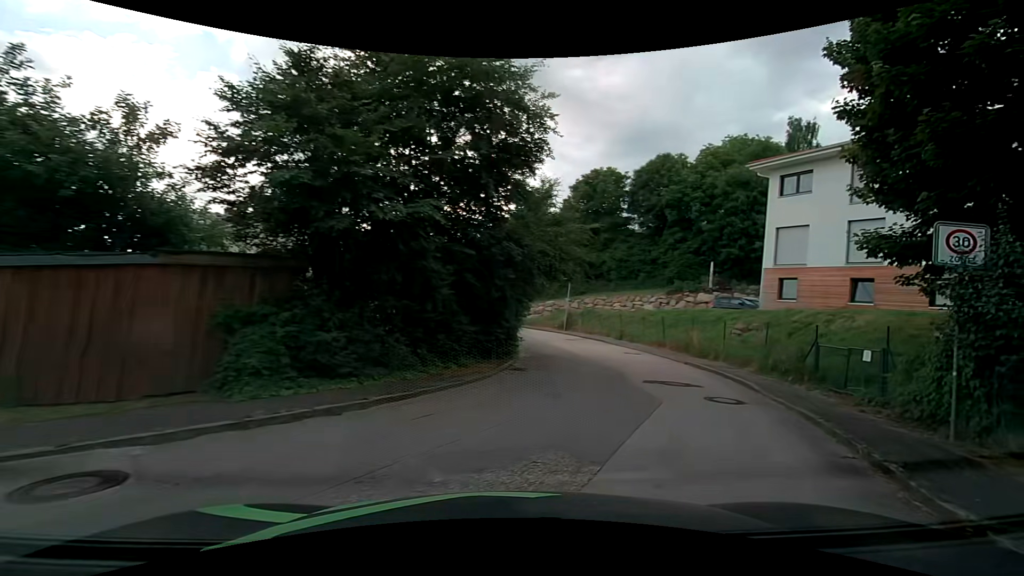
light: Day
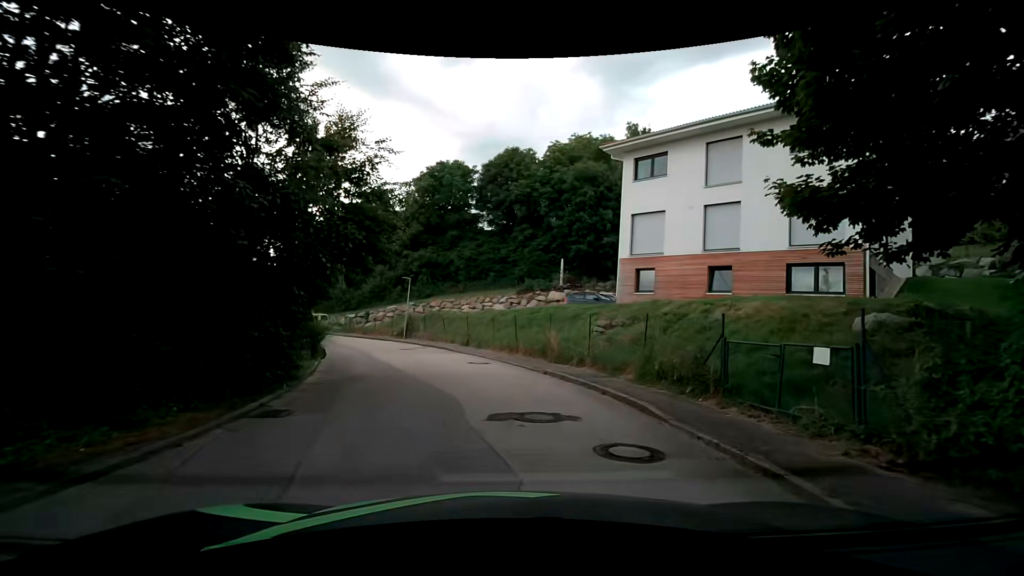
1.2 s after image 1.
(+1.0, +5.4) m; +16°
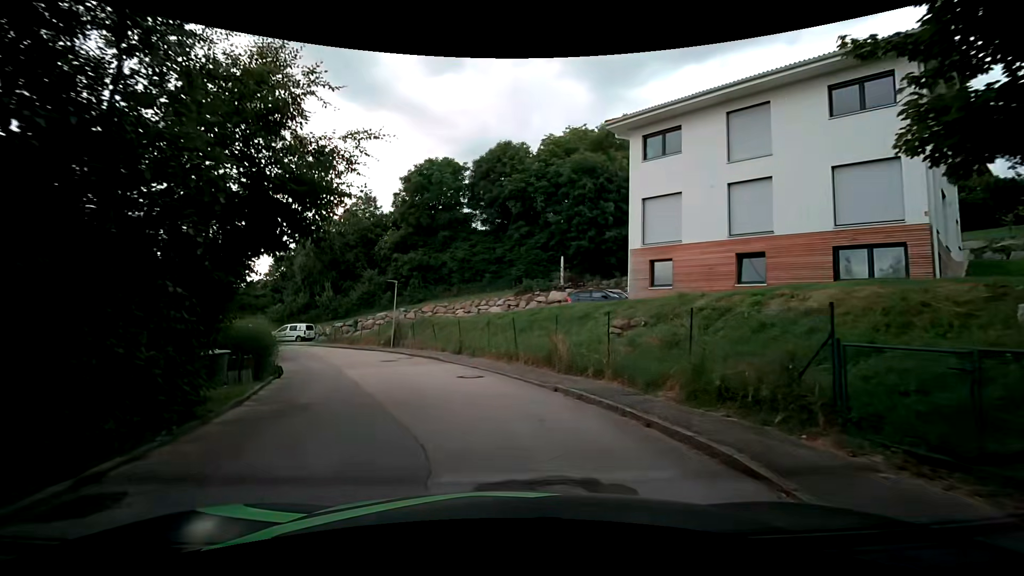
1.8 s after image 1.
(+0.1, +3.3) m; 0°
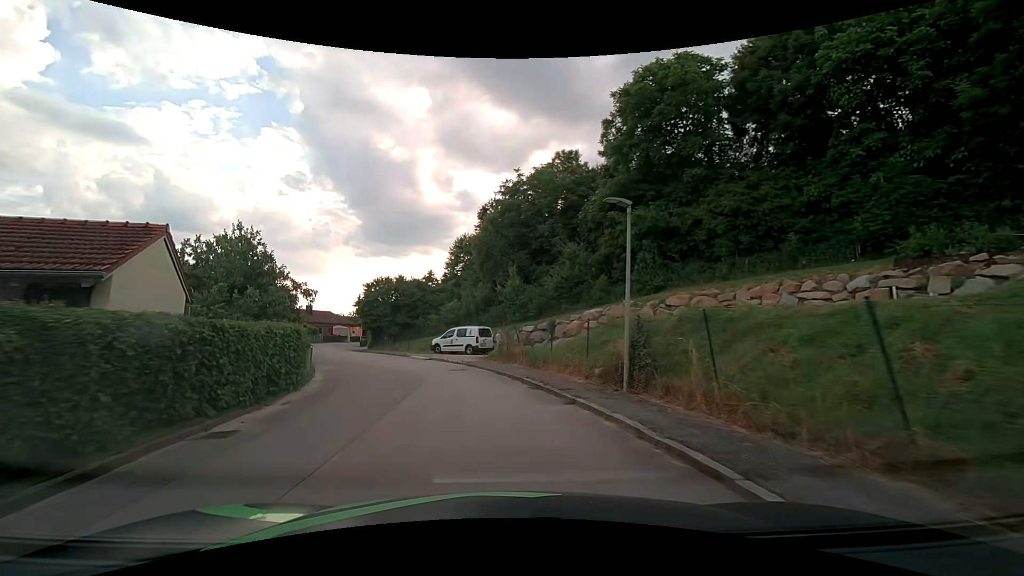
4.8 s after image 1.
(-4.2, +21.0) m; -23°
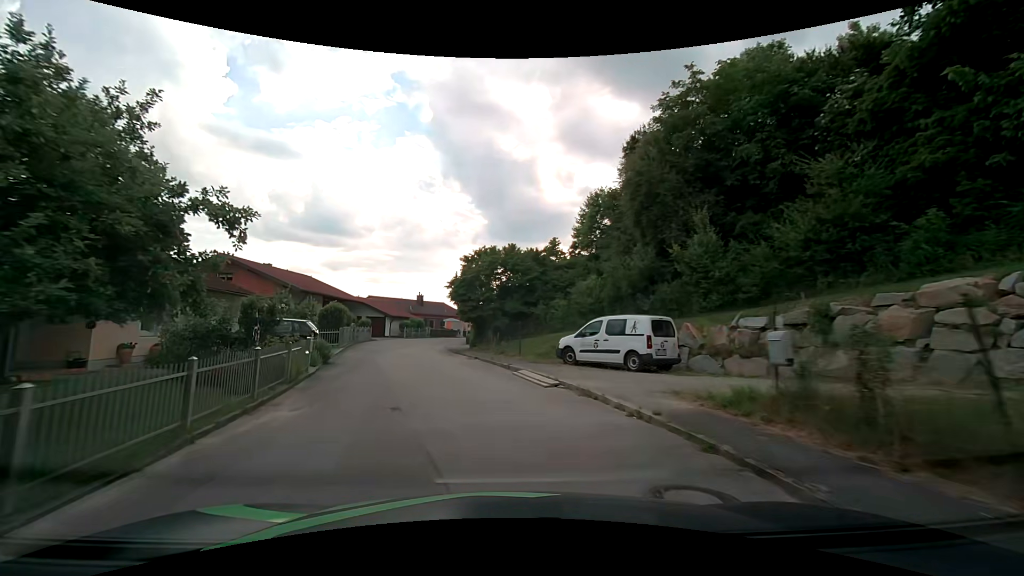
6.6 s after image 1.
(-1.8, +15.0) m; -13°
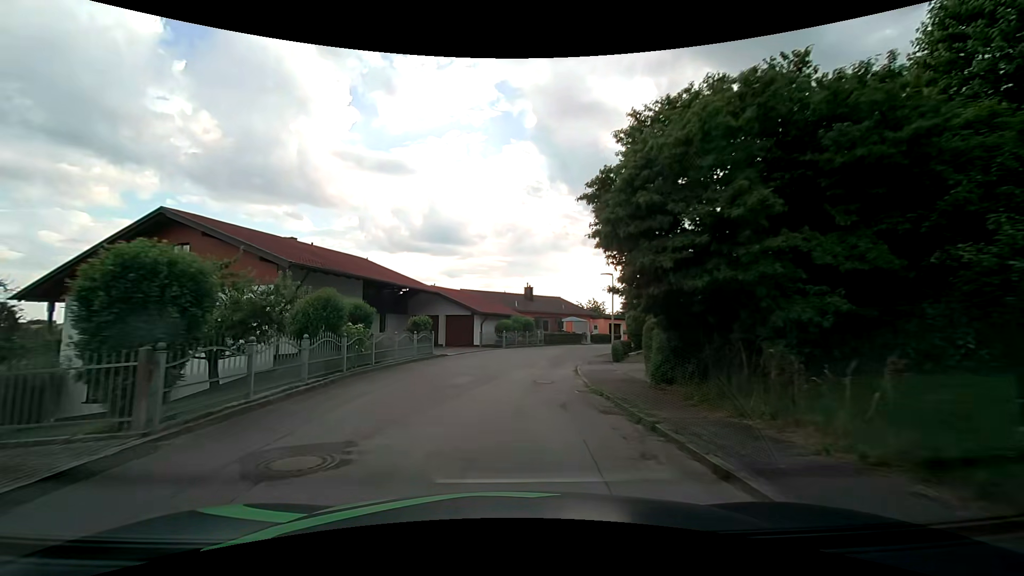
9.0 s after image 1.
(-2.9, +20.9) m; -13°
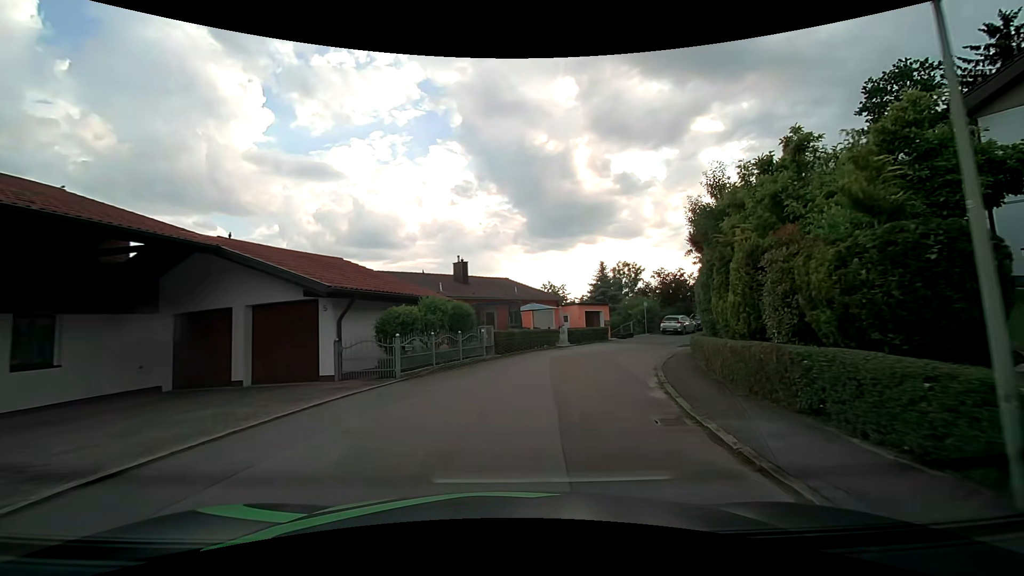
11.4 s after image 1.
(+0.5, +20.2) m; +6°
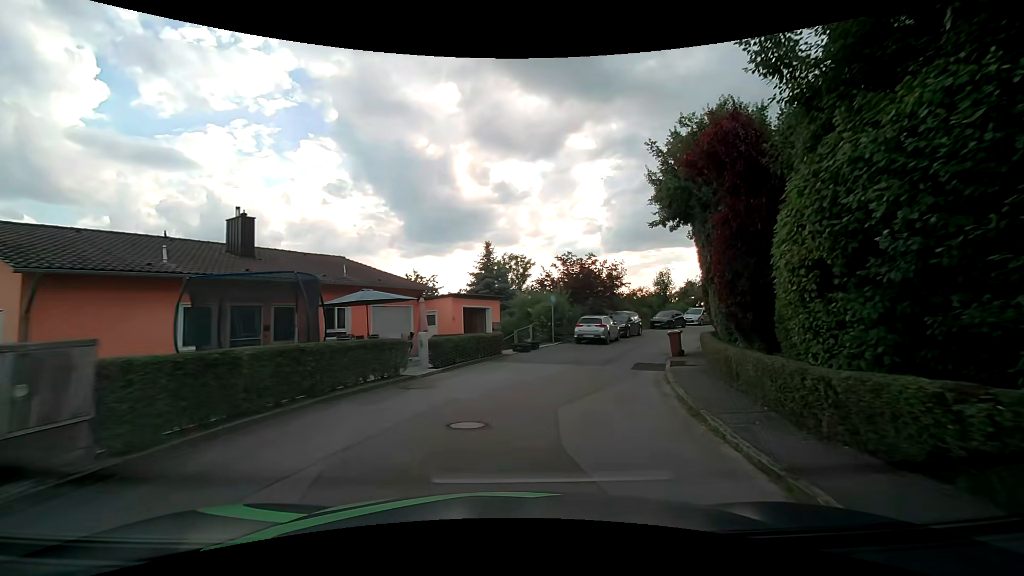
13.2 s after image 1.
(+1.7, +14.4) m; +14°
(+1, +10) (+4, +20) (+8, +29) (+13, +37) (+19, +45) (+26, +53) (+33, +59) (+41, +66) (+49, +71) (+58, +76) m
